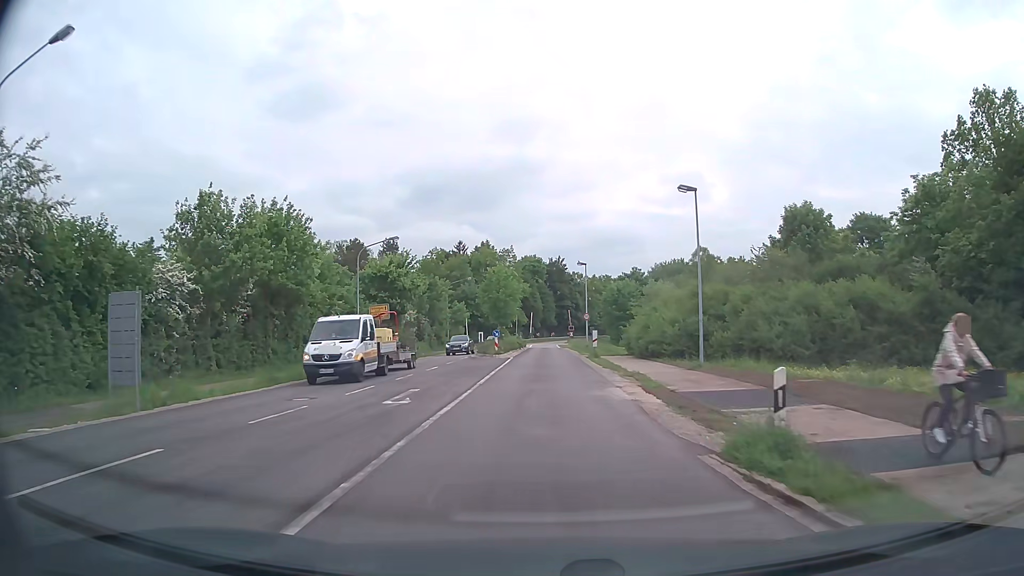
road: secondary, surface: asphalt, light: Day
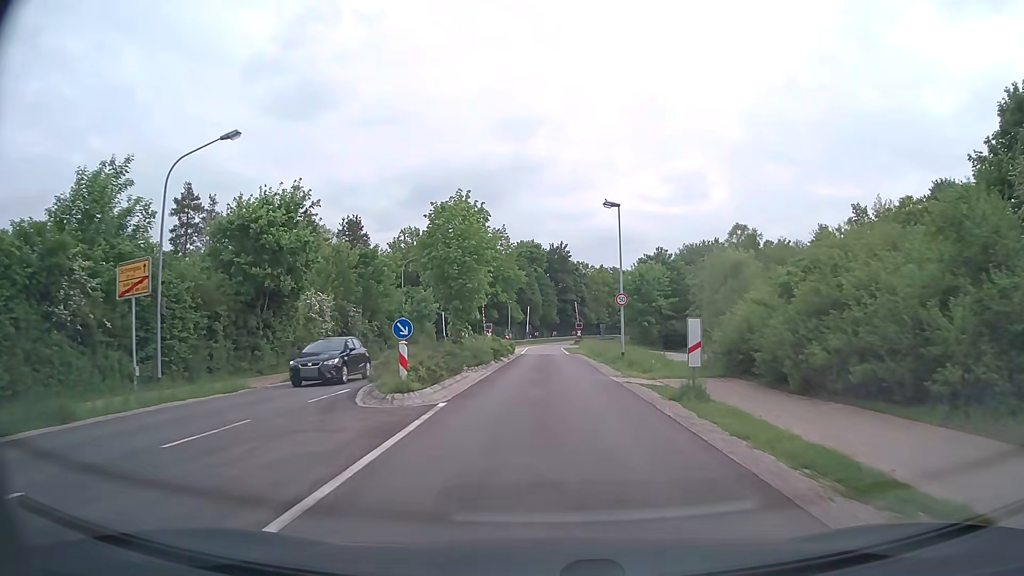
(+0.1, +27.1) m; 0°
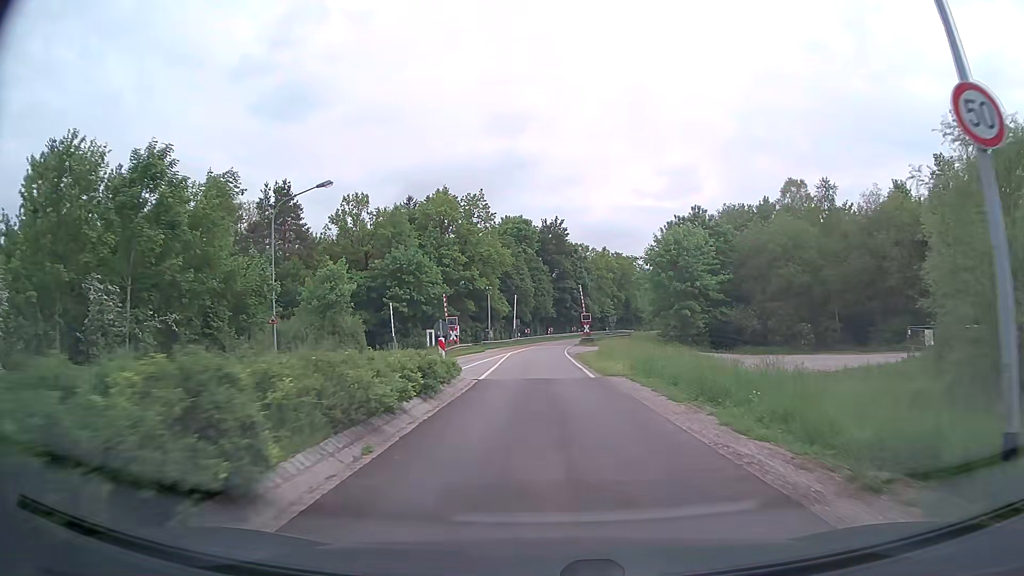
(+0.2, +27.8) m; +1°
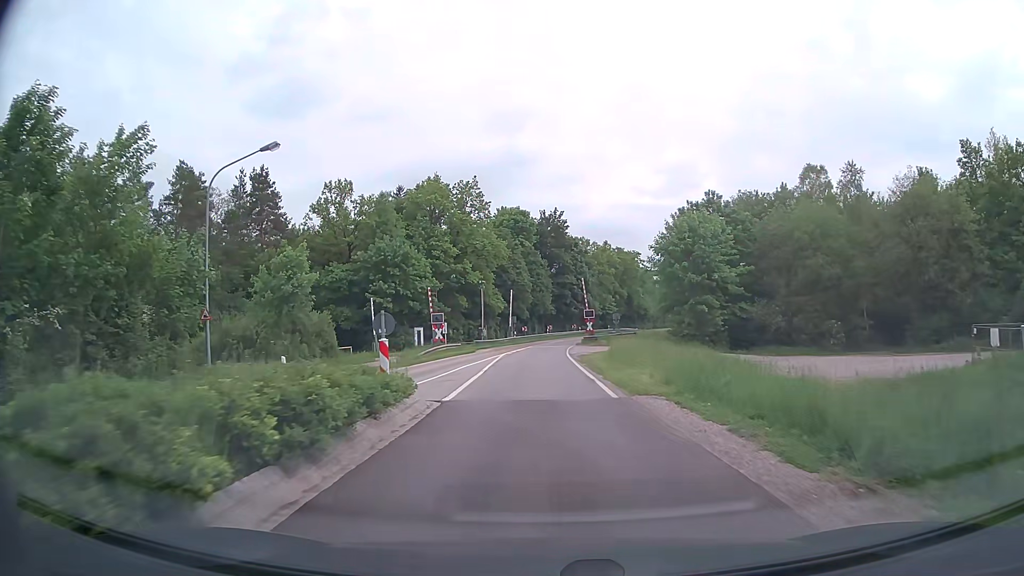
(0.0, +6.6) m; 0°
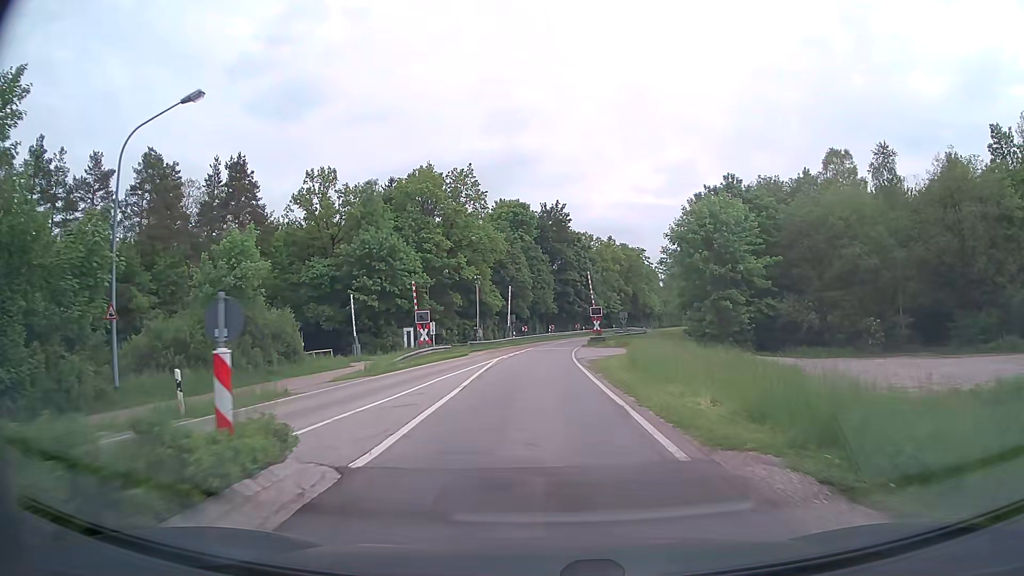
(0.0, +6.4) m; 0°
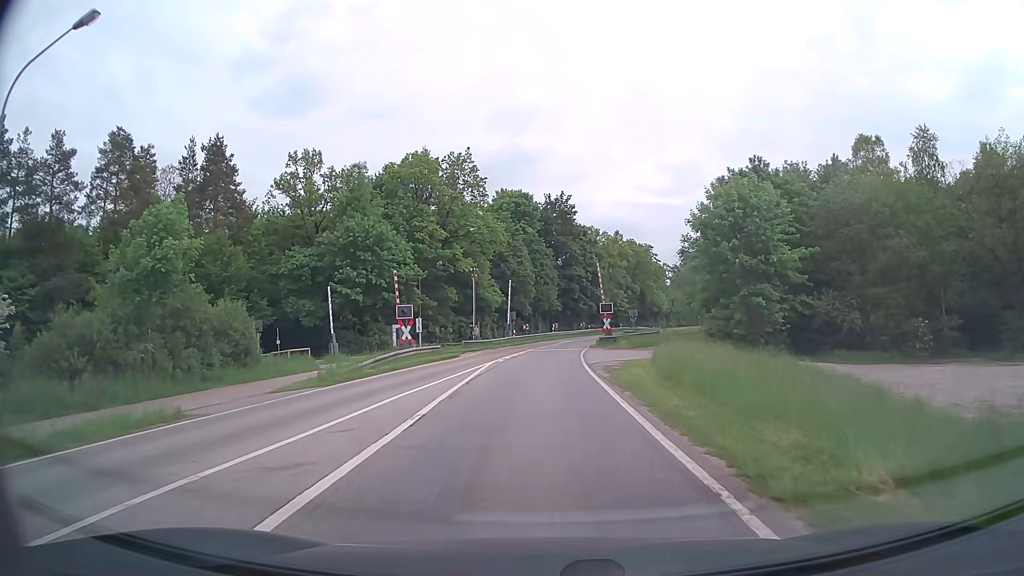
(0.0, +6.2) m; -1°
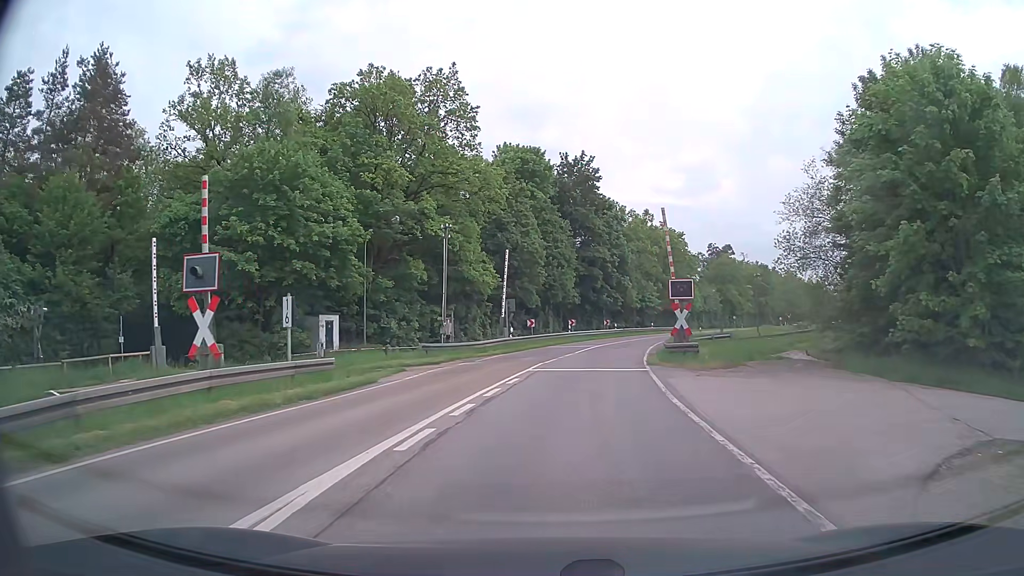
(-0.2, +22.5) m; -1°
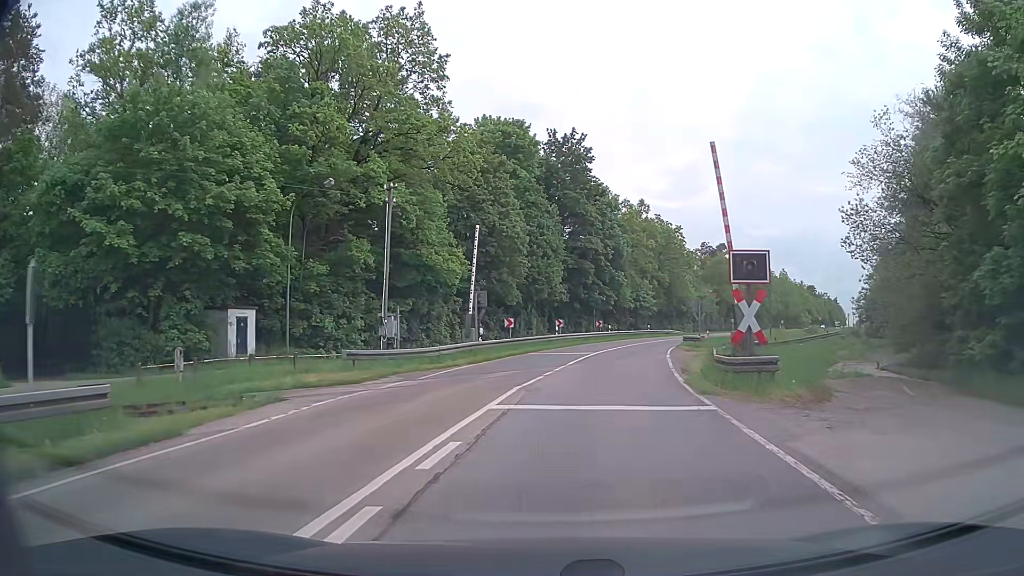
(+0.1, +9.9) m; +1°
(0, +10) (+1, +20) (+3, +30) (+5, +40) (+8, +49) (+11, +59) (+14, +68) (+18, +77) (+22, +86) (+27, +95) m
